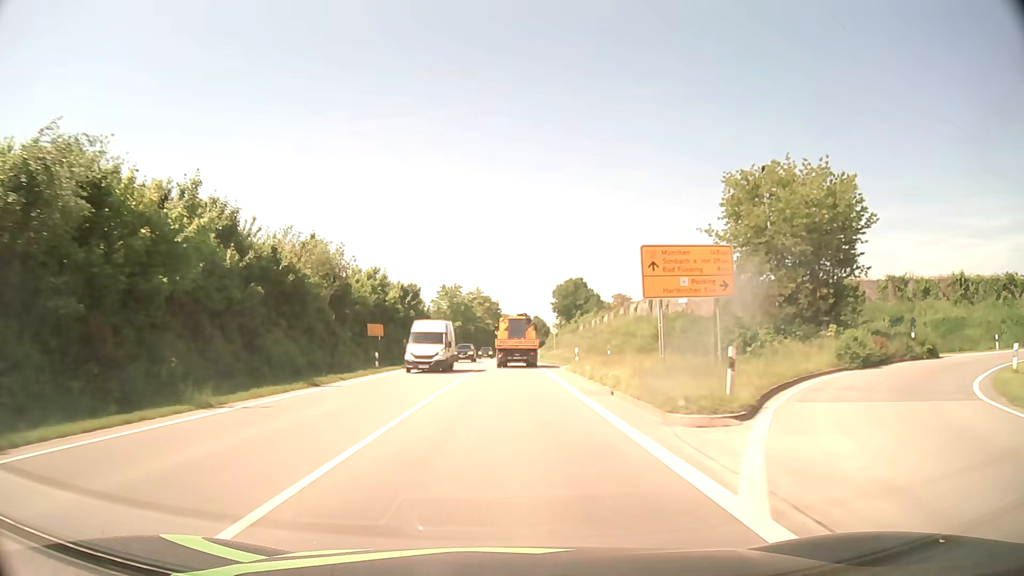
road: primary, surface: asphalt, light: Day
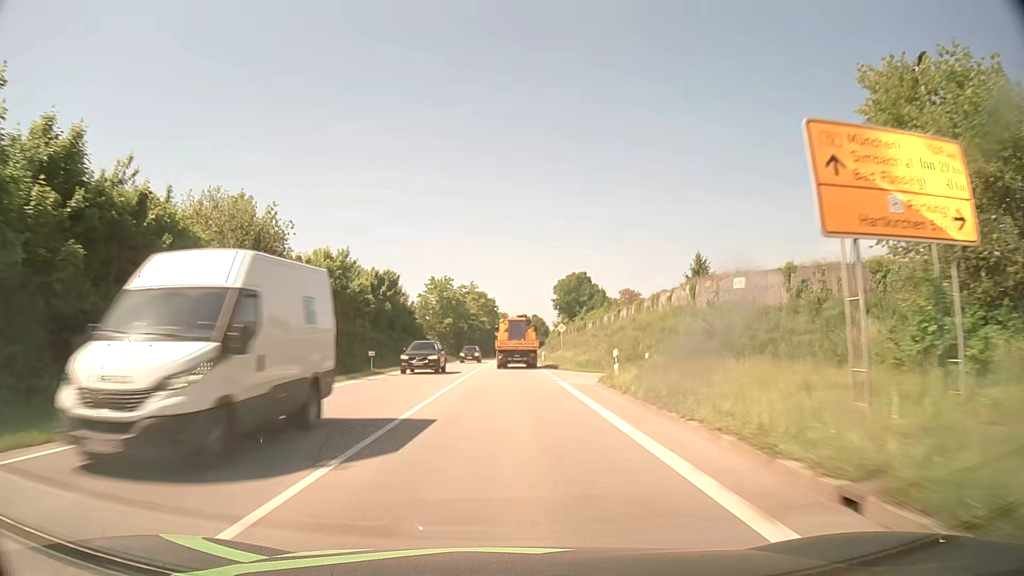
(0.0, +13.1) m; 0°
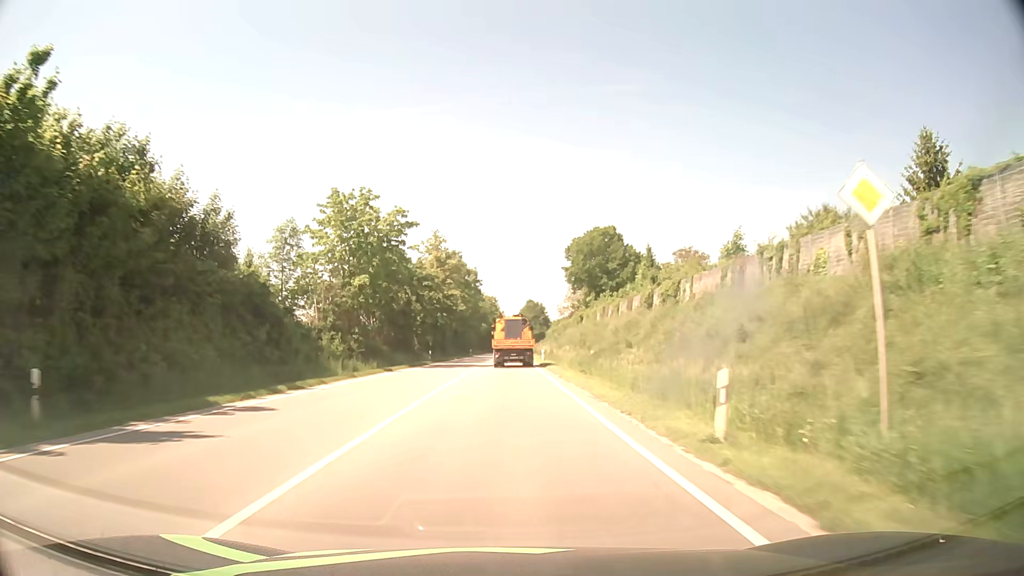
(+0.5, +53.0) m; +1°
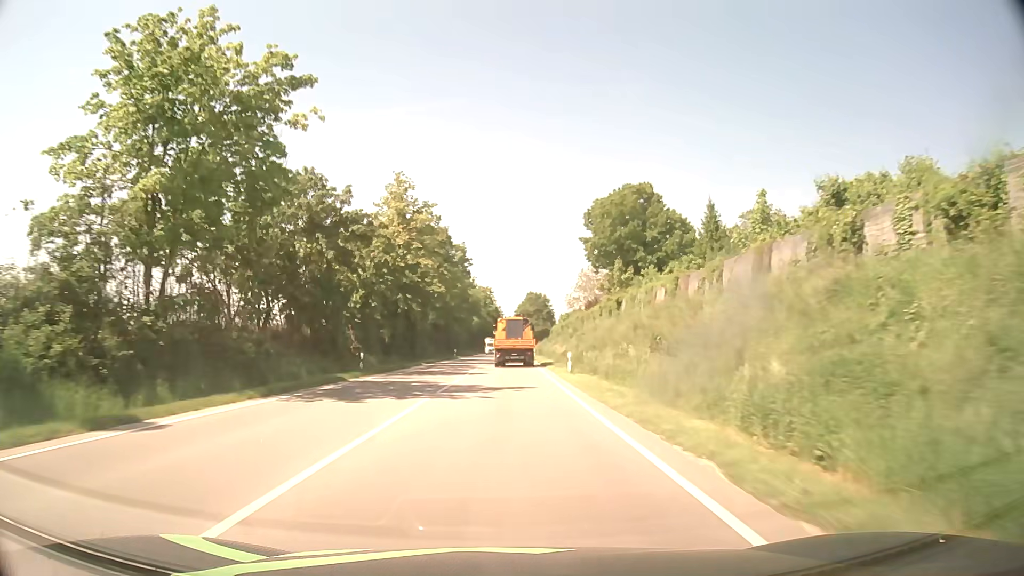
(0.0, +27.0) m; 0°
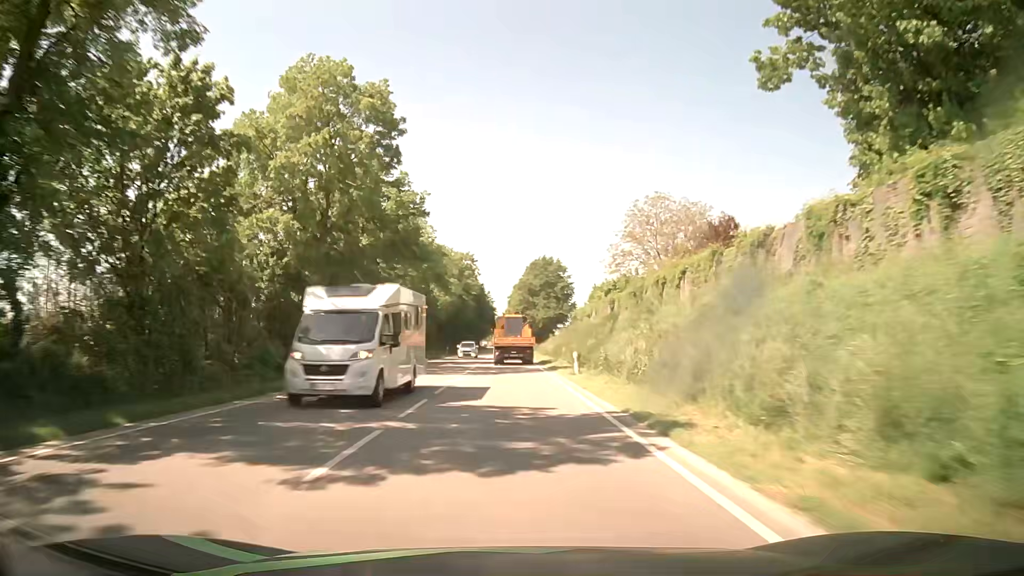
(+0.3, +54.9) m; +1°
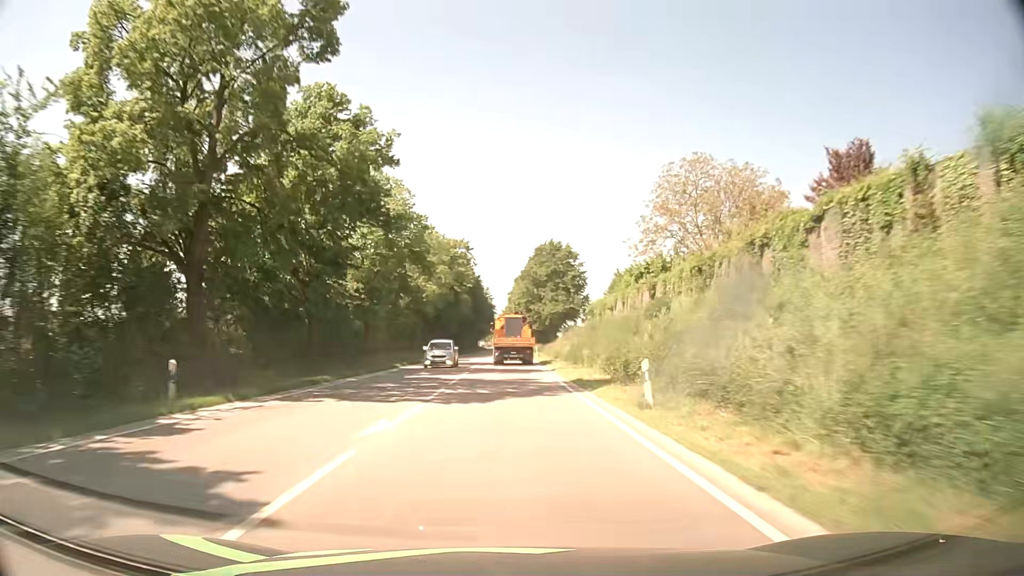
(0.0, +13.9) m; 0°
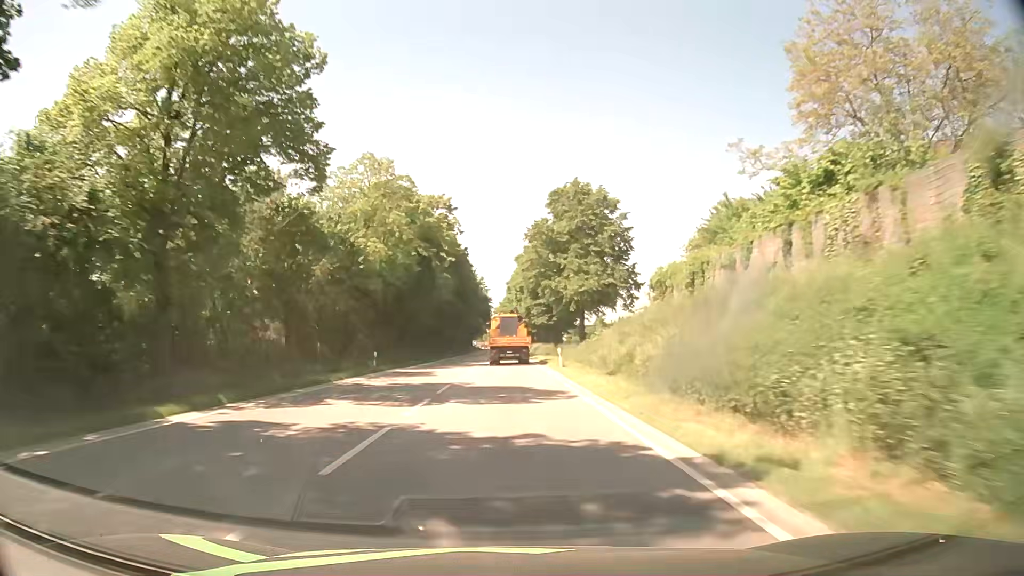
(-0.1, +27.8) m; 0°
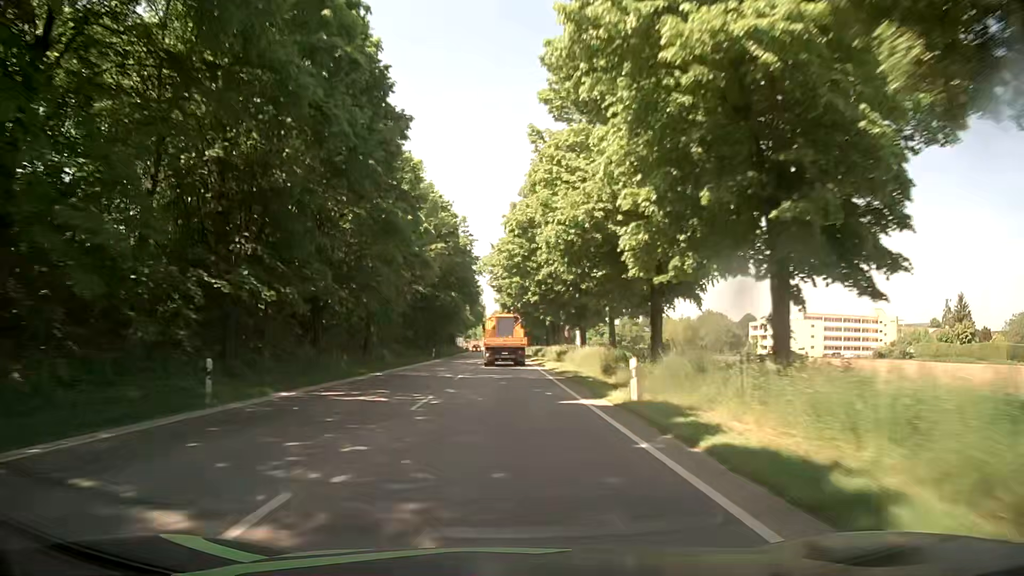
(-0.1, +69.3) m; 0°
(0, +10) (0, +20) (0, +30) (0, +40) (0, +50) (0, +60) (0, +70) (0, +80) (0, +90) (-1, +100) m
